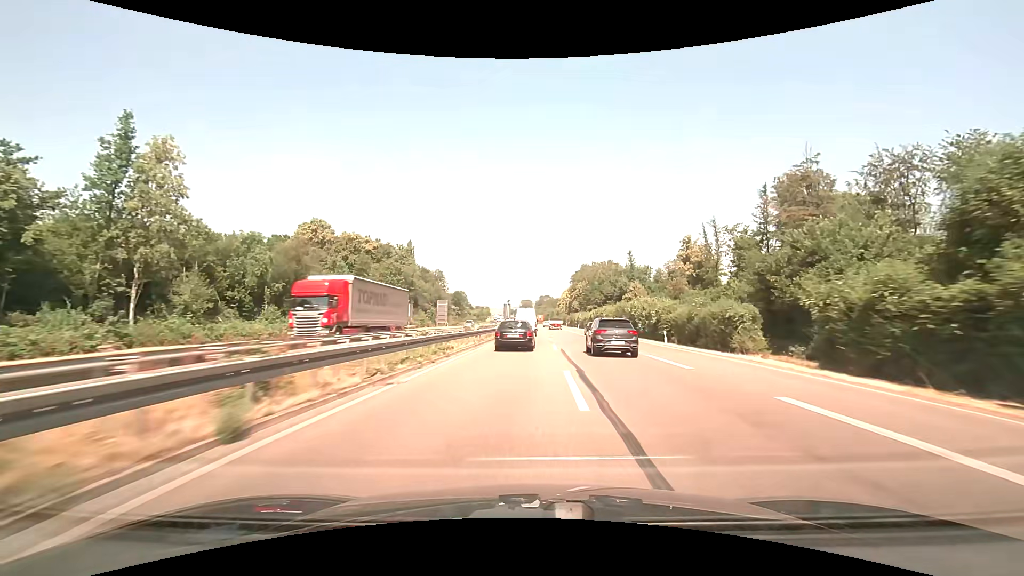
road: trunk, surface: asphalt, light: Day
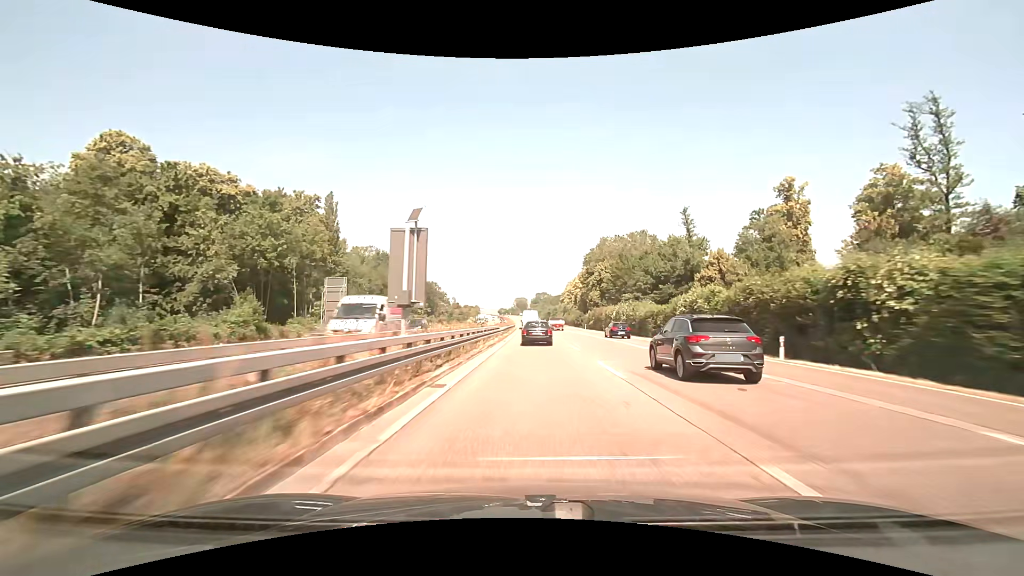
(+0.1, +62.7) m; 0°
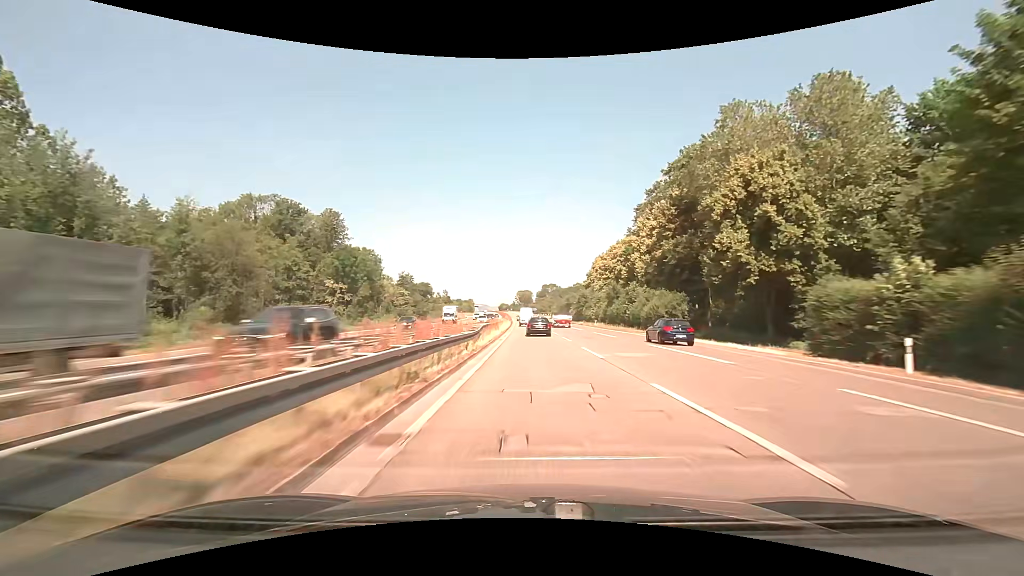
(-0.2, +80.2) m; 0°
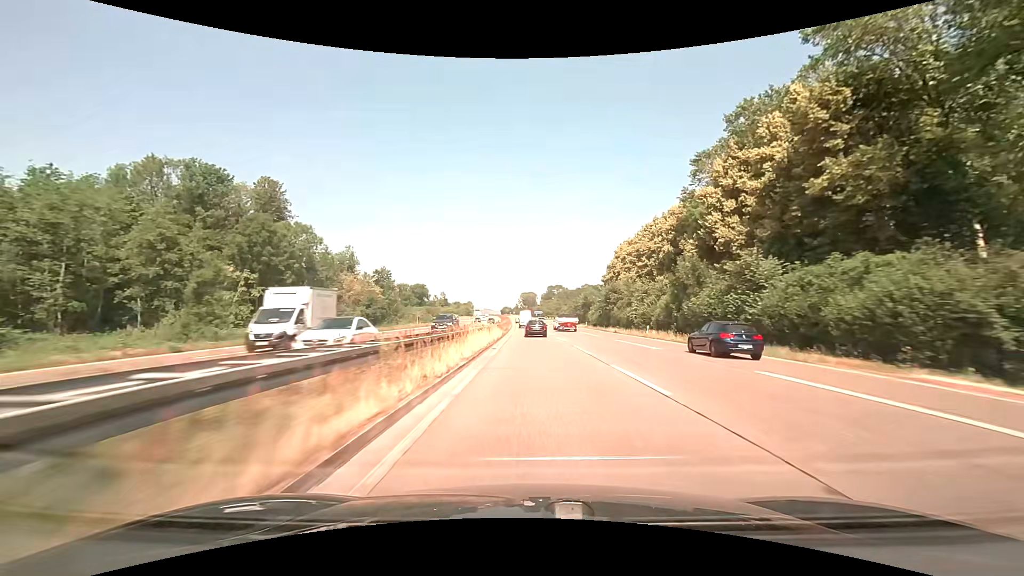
(-0.2, +31.7) m; -1°
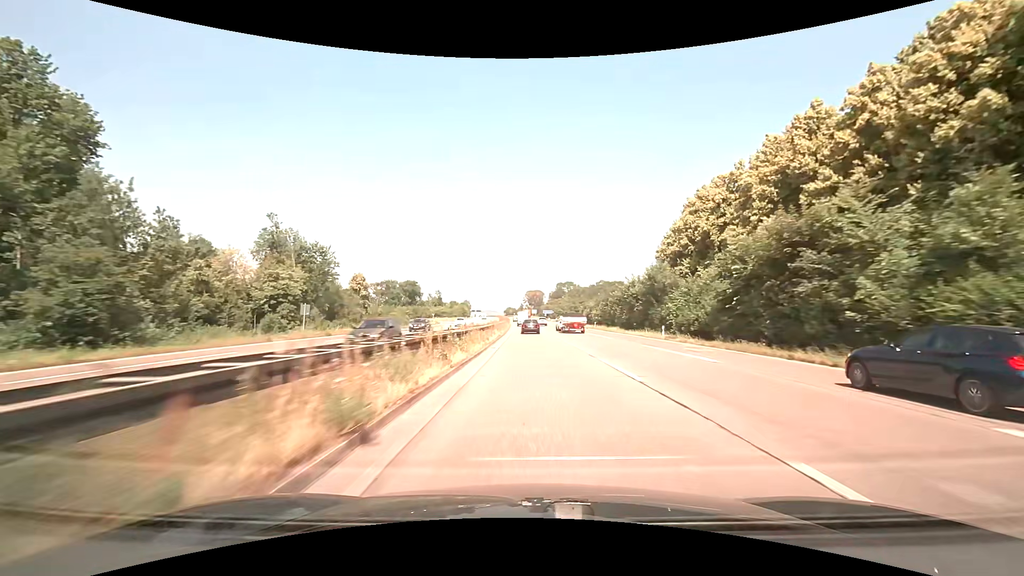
(-0.2, +47.3) m; -1°
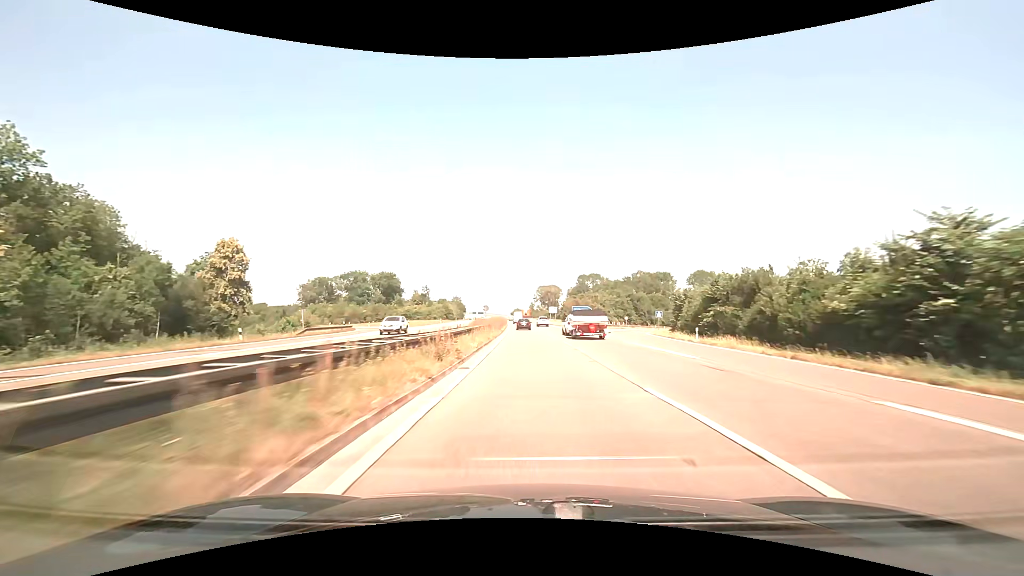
(-0.9, +78.8) m; -1°
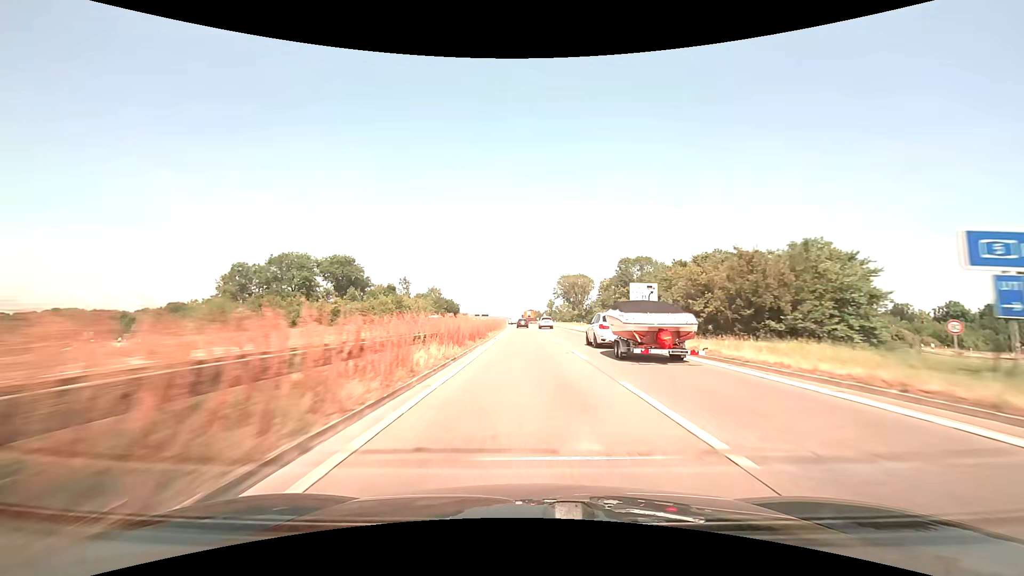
(-1.1, +78.9) m; -2°
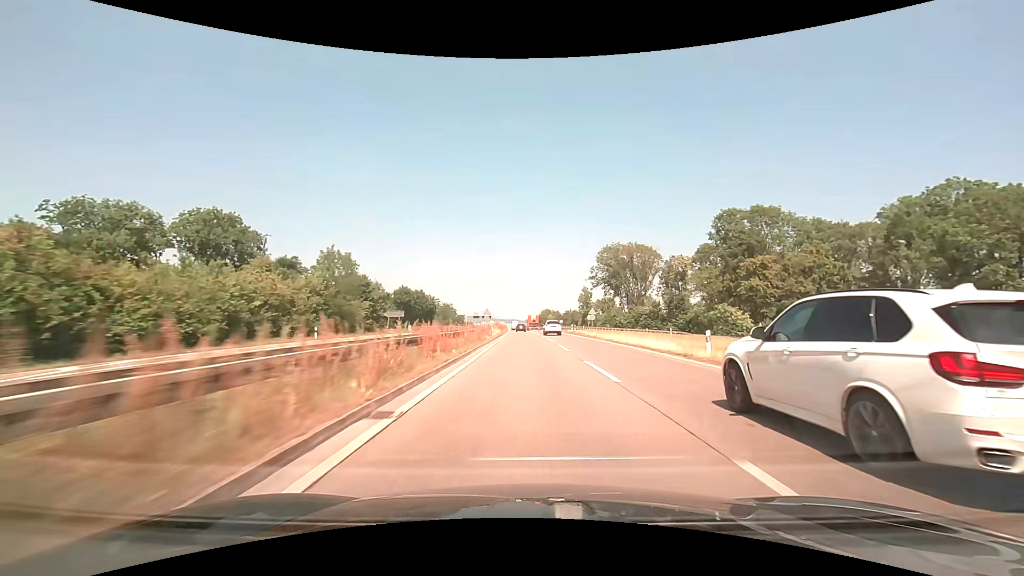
(-1.1, +78.5) m; -1°
(0, +10) (0, +20) (0, +30) (0, +40) (0, +50) (-1, +60) (-1, +70) (-1, +80) (-1, +90) (-2, +100) m
